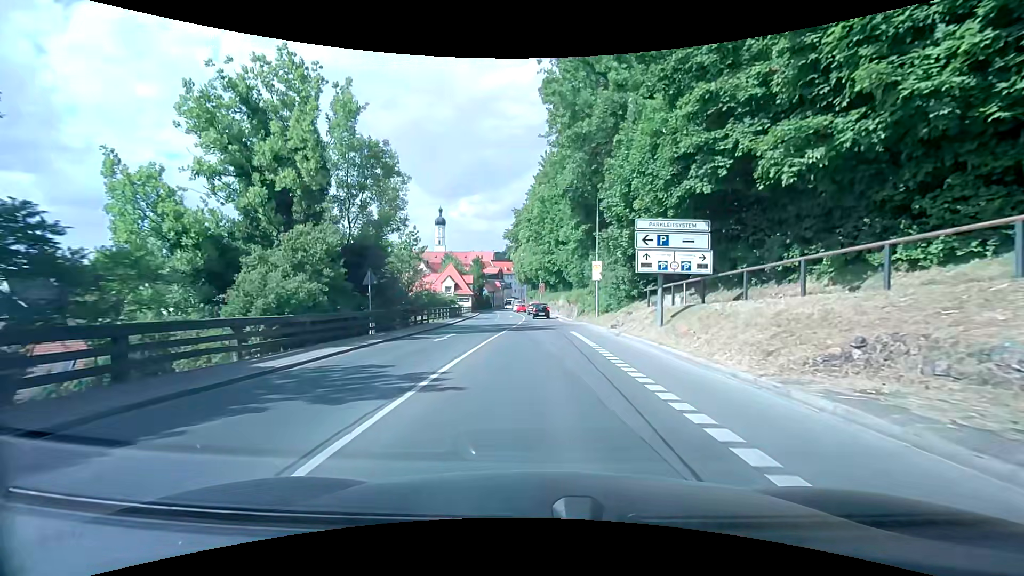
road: secondary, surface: asphalt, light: Day
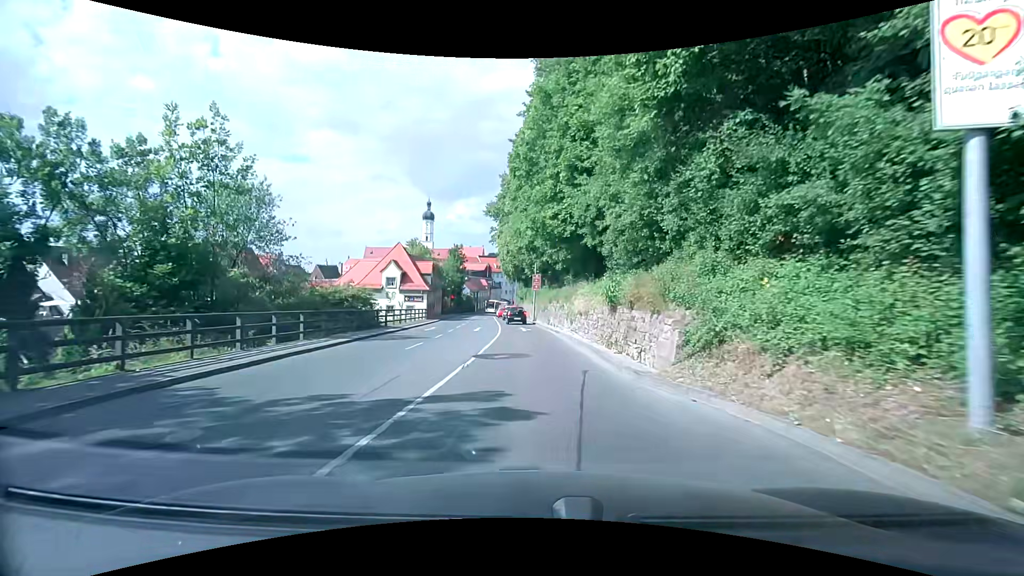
(+0.5, +28.7) m; +1°
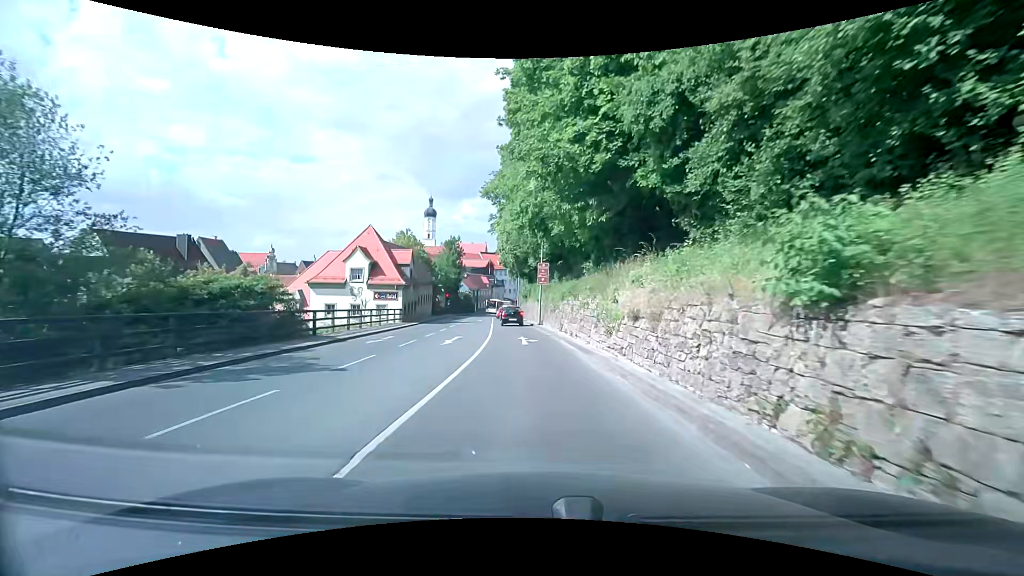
(0.0, +11.3) m; 0°
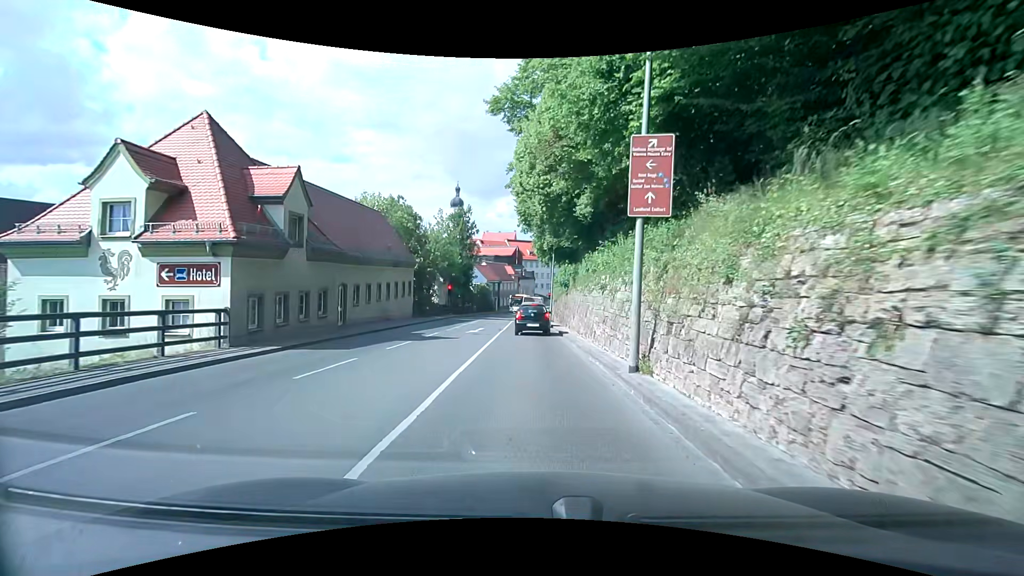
(-0.8, +25.9) m; -5°
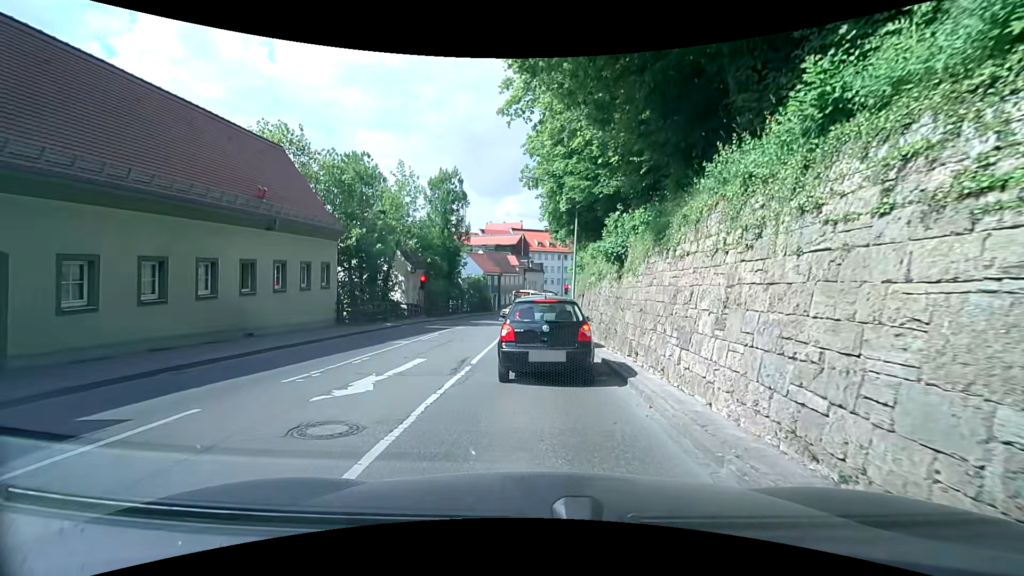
(+0.1, +17.4) m; -1°
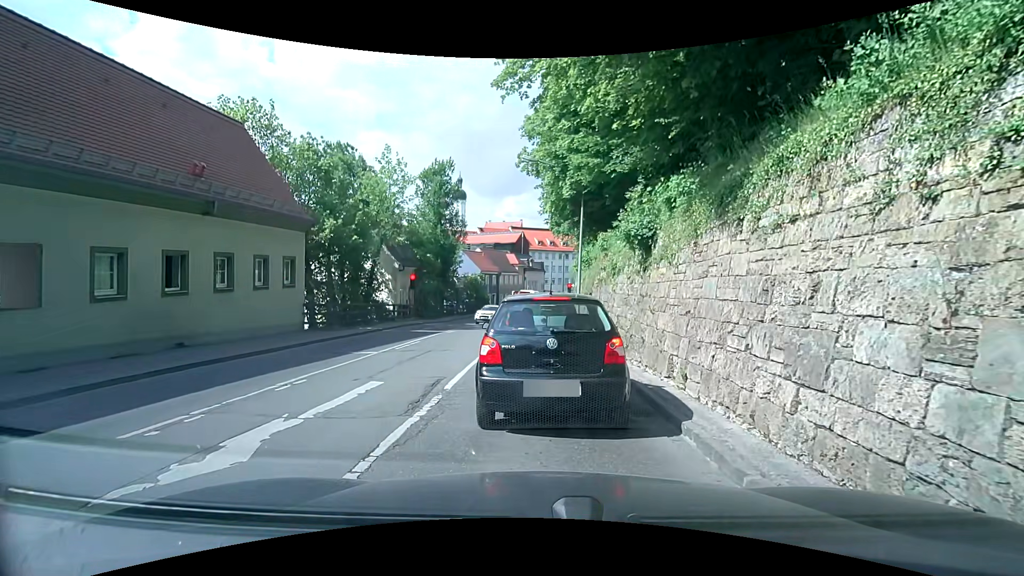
(0.0, +3.3) m; -2°
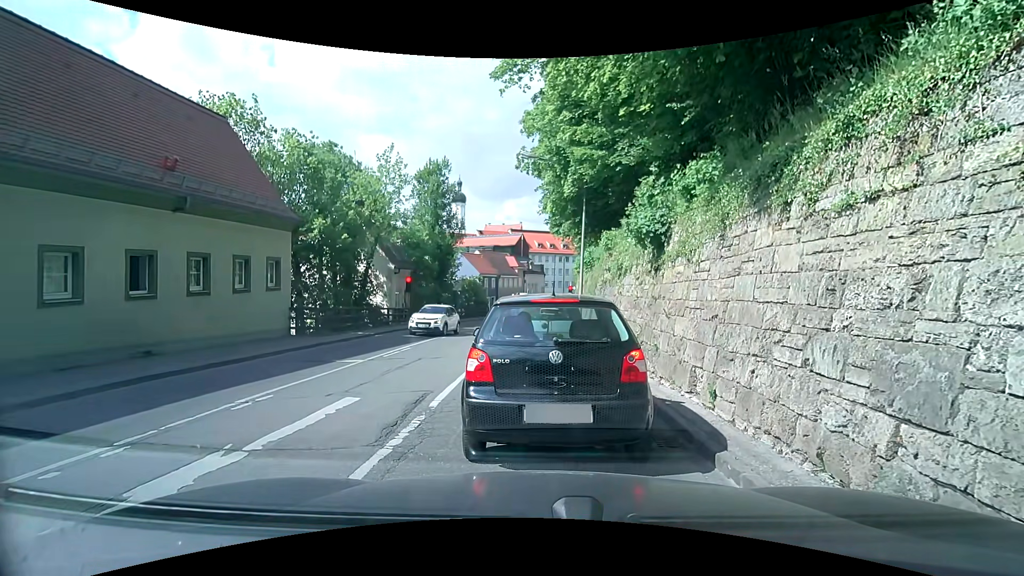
(0.0, +1.1) m; +2°
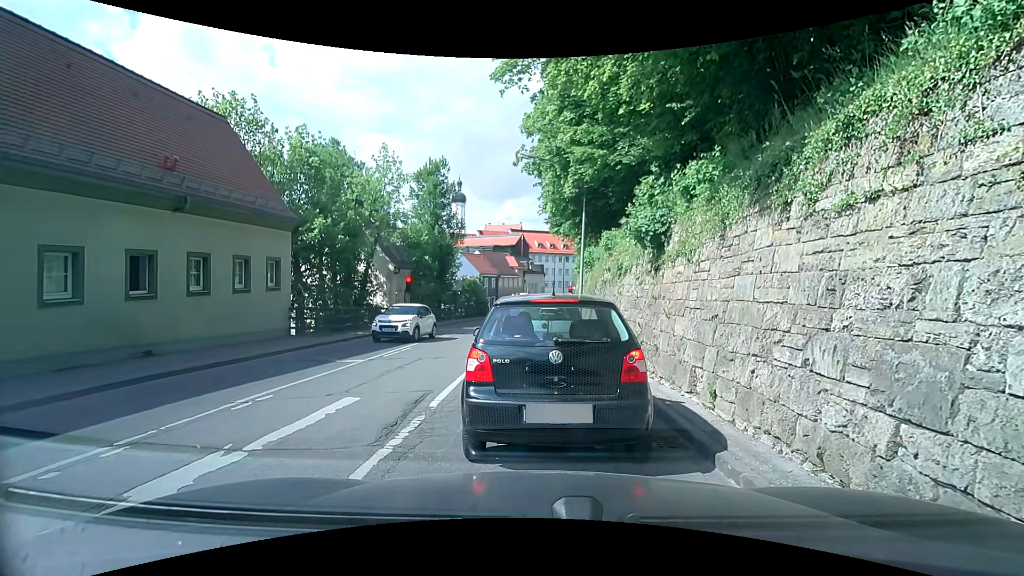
(0.0, 0.0) m; 0°
